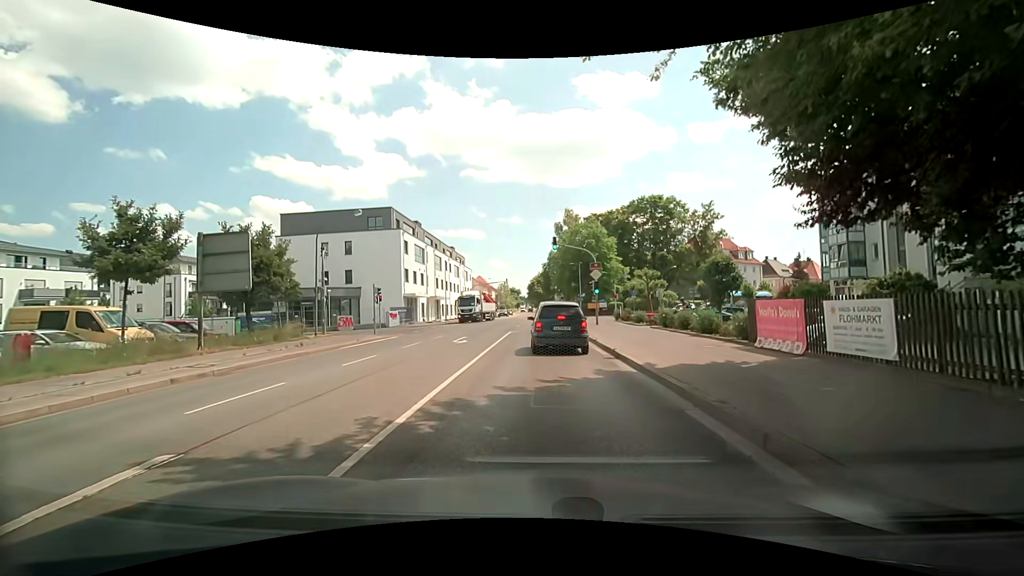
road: secondary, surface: asphalt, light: Day
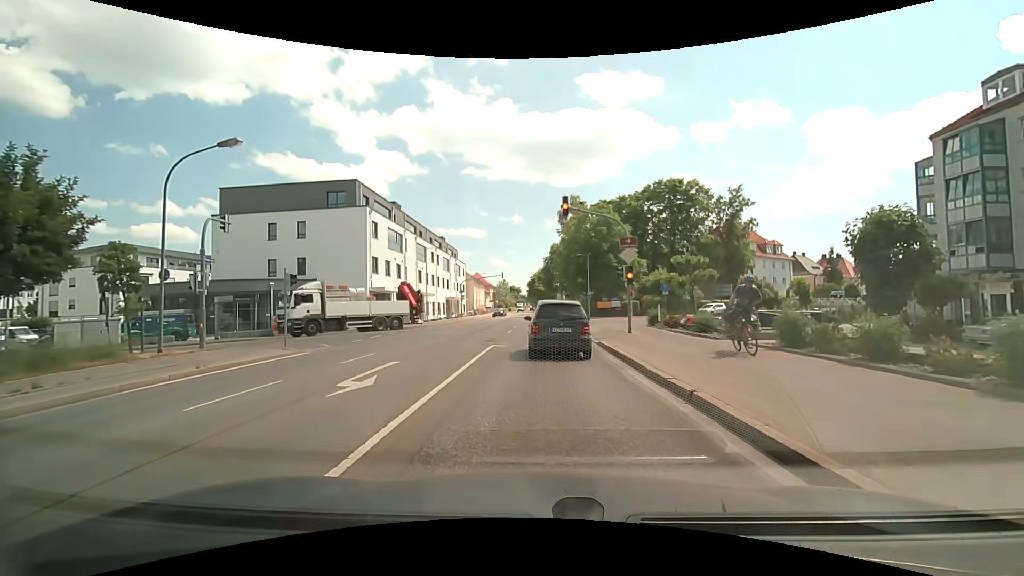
(-0.1, +11.9) m; -1°
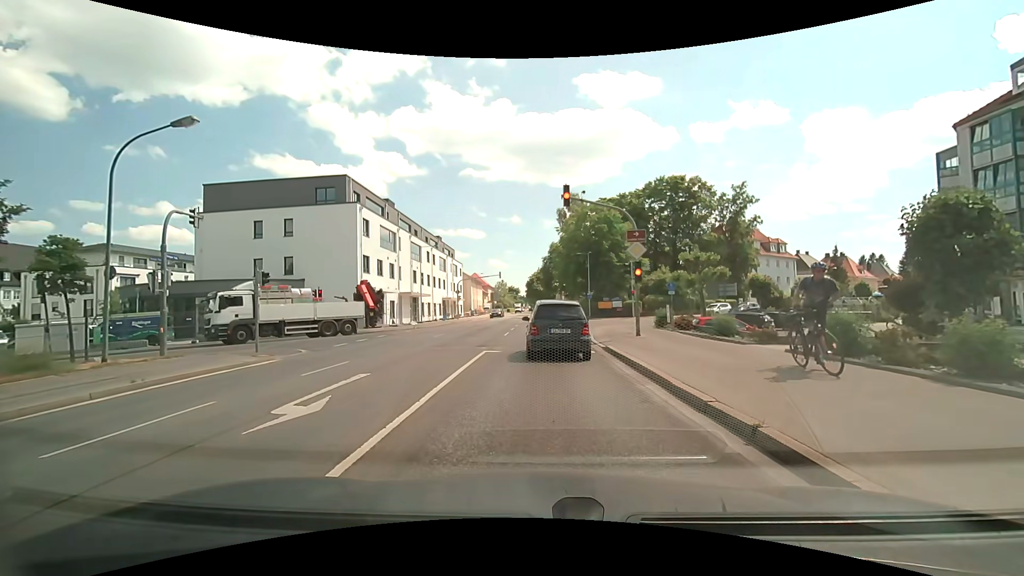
(0.0, +2.1) m; +2°
(0, +10) (0, +20) (0, +30) (+3, +39) (+9, +47) (+16, +54) (+24, +60) (+32, +67) (+39, +74) (+46, +81) m
